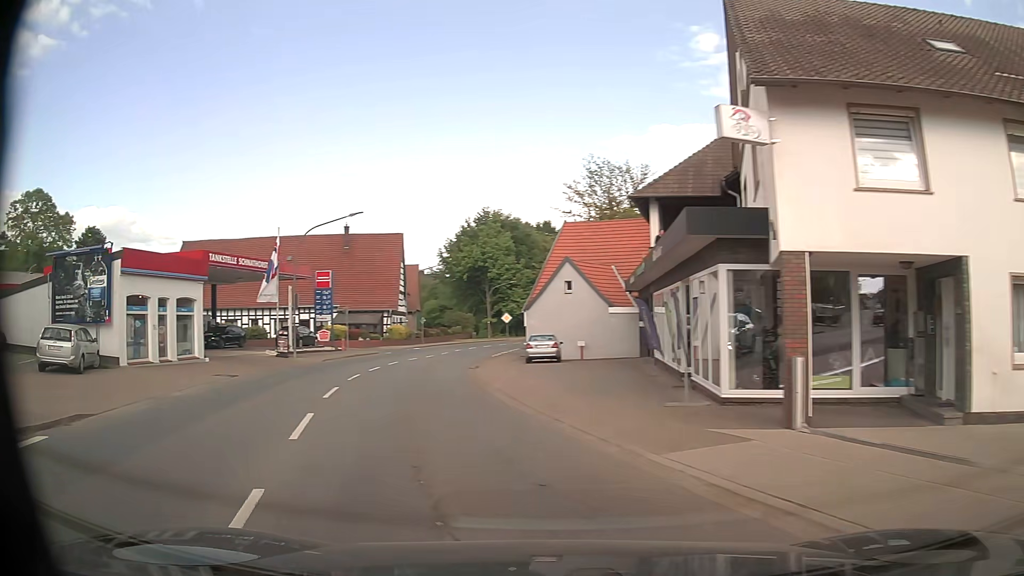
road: secondary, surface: asphalt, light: Day
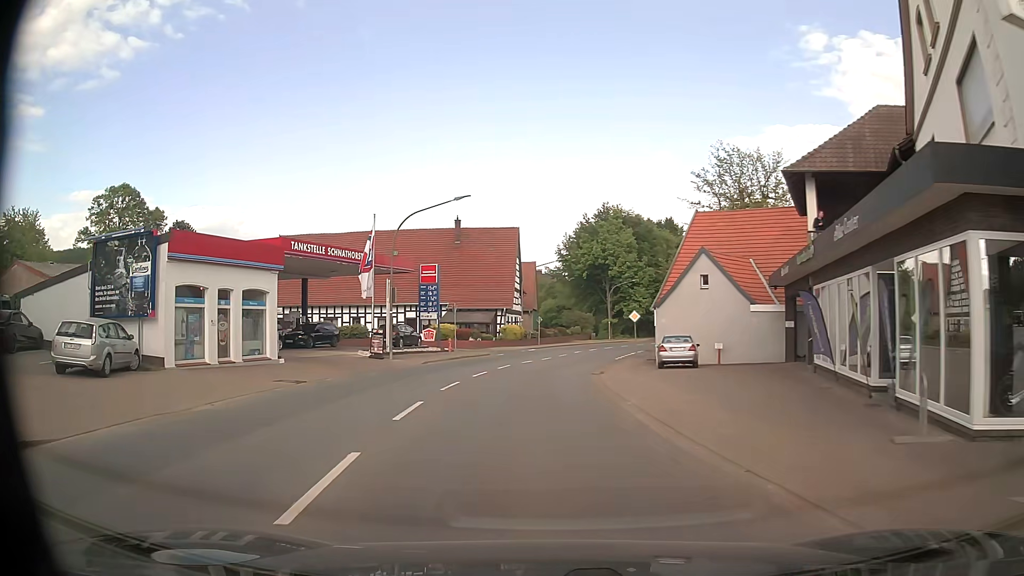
(-0.6, +4.6) m; -12°
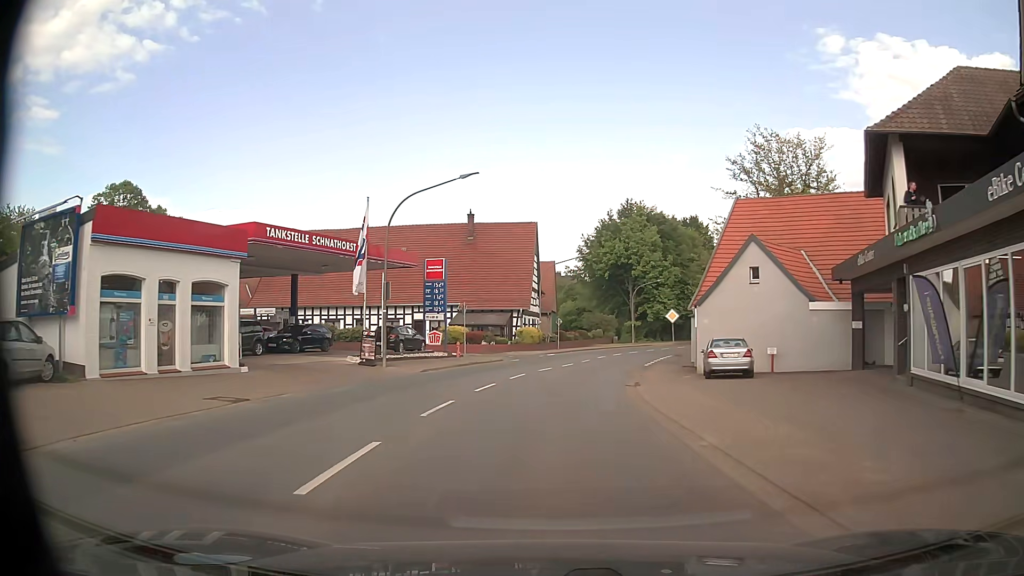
(0.0, +5.3) m; -1°
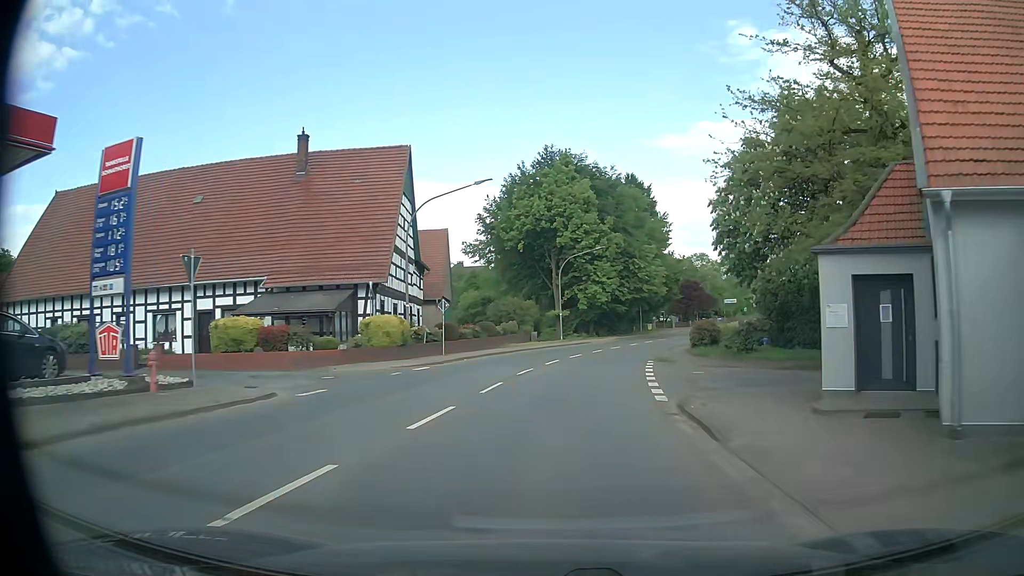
(+1.4, +26.3) m; +8°
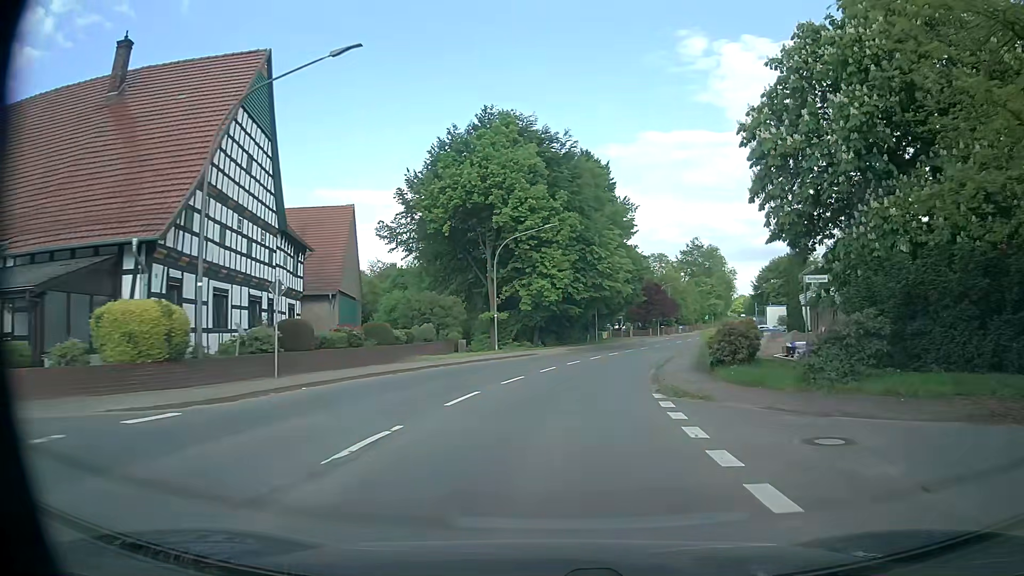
(+0.7, +15.0) m; +5°
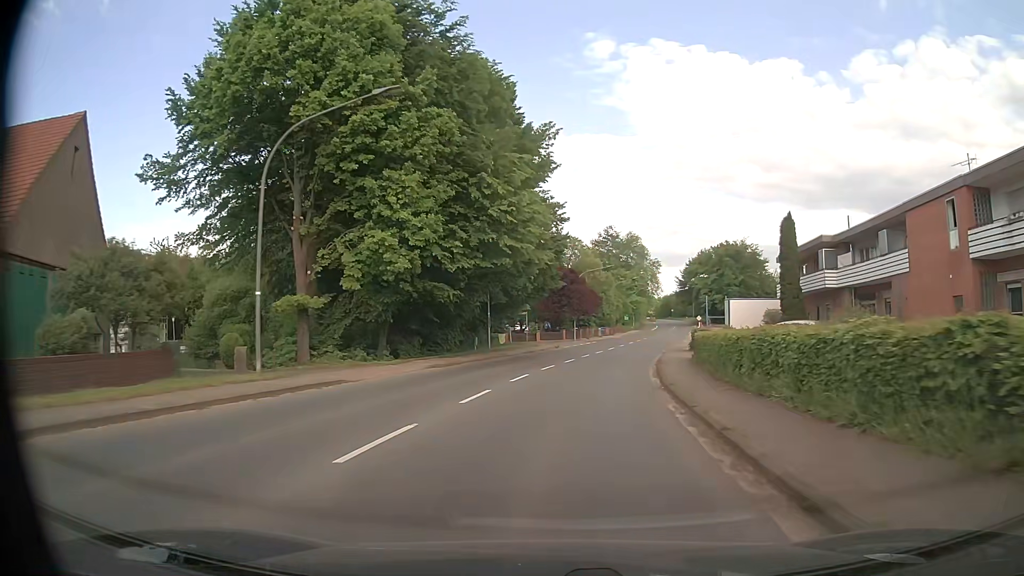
(+1.9, +23.8) m; +8°
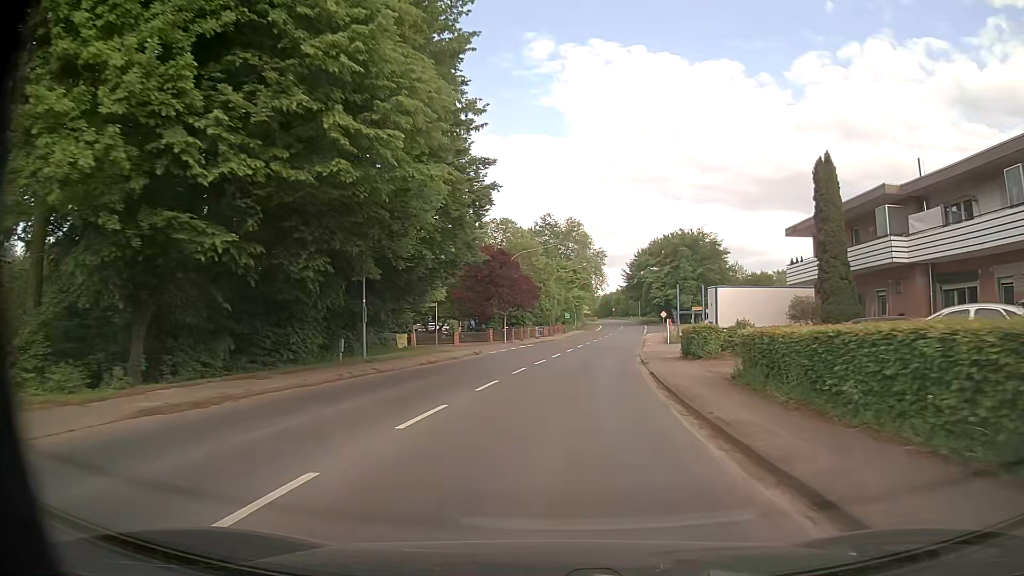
(+0.9, +16.3) m; +6°
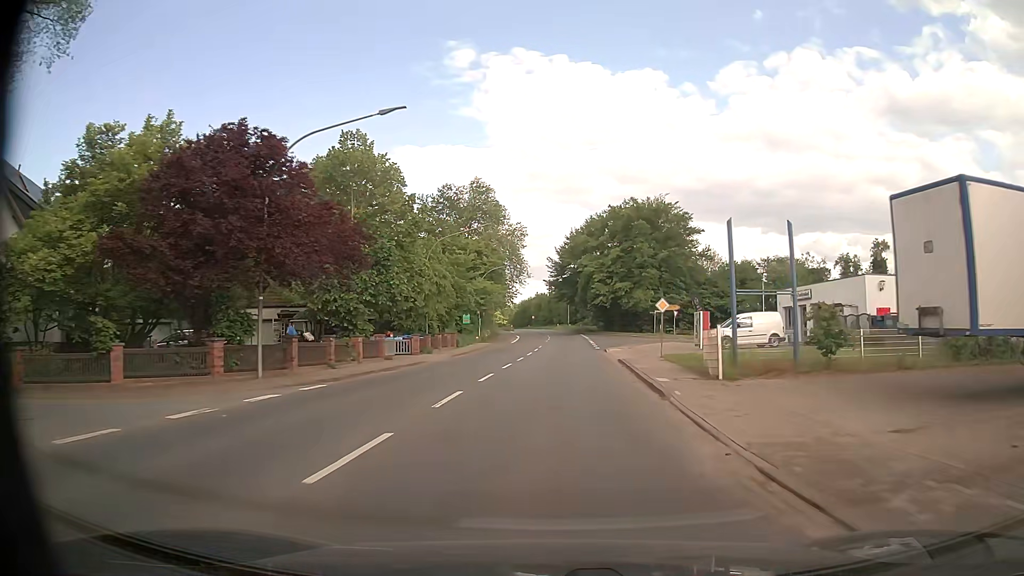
(+2.2, +34.1) m; +7°
(0, +10) (0, +20) (0, +30) (+1, +40) (+1, +50) (+1, +60) (+1, +70) (+1, +80) (+1, +90) (+1, +100) m
